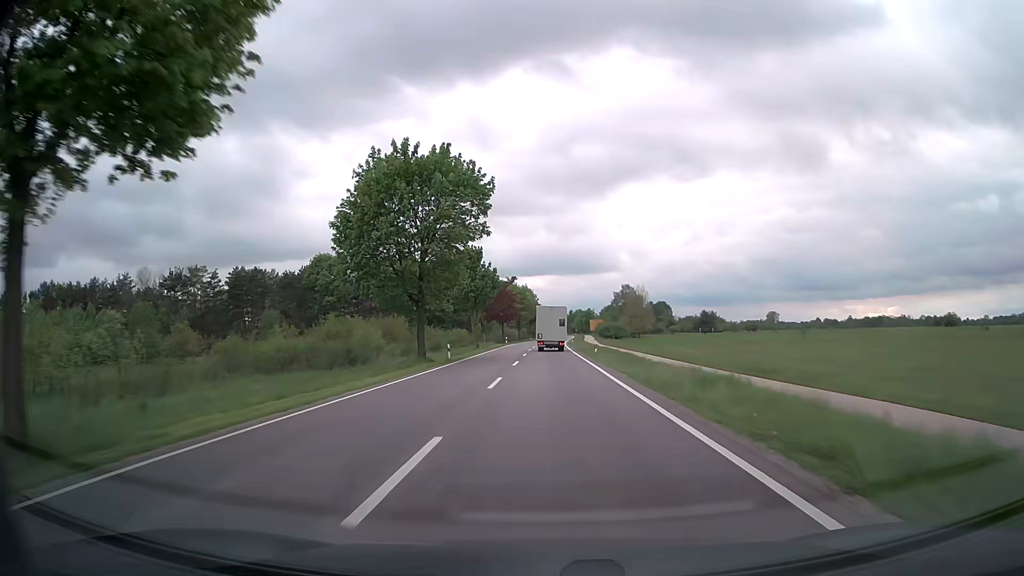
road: secondary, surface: asphalt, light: Day
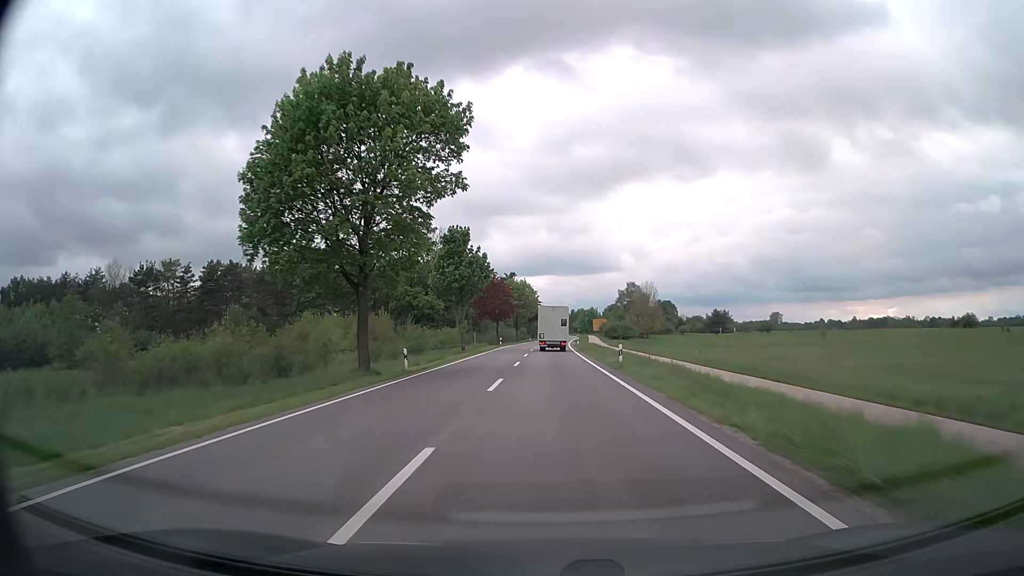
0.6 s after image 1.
(0.0, +12.9) m; 0°
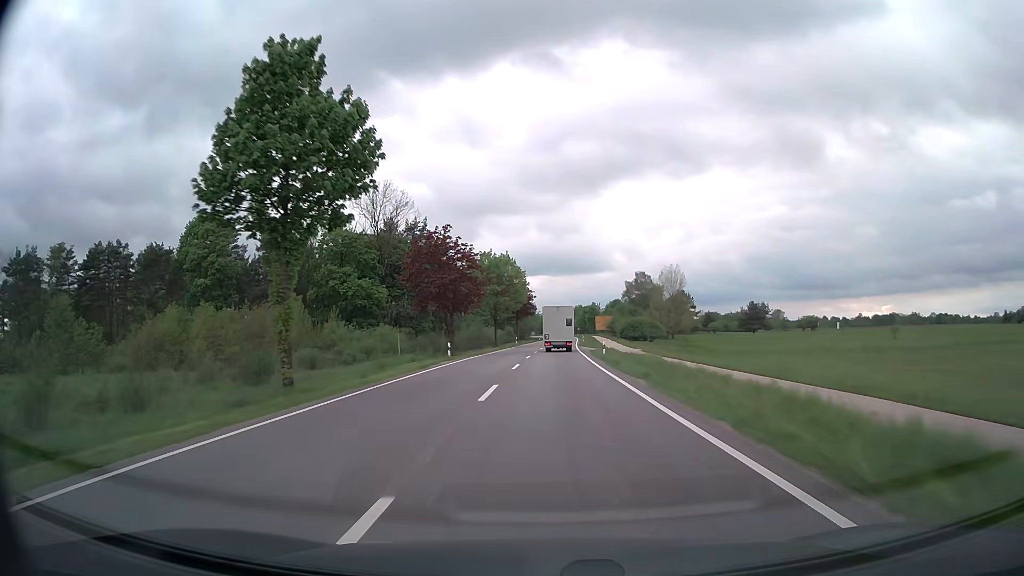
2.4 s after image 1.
(+0.1, +38.8) m; 0°
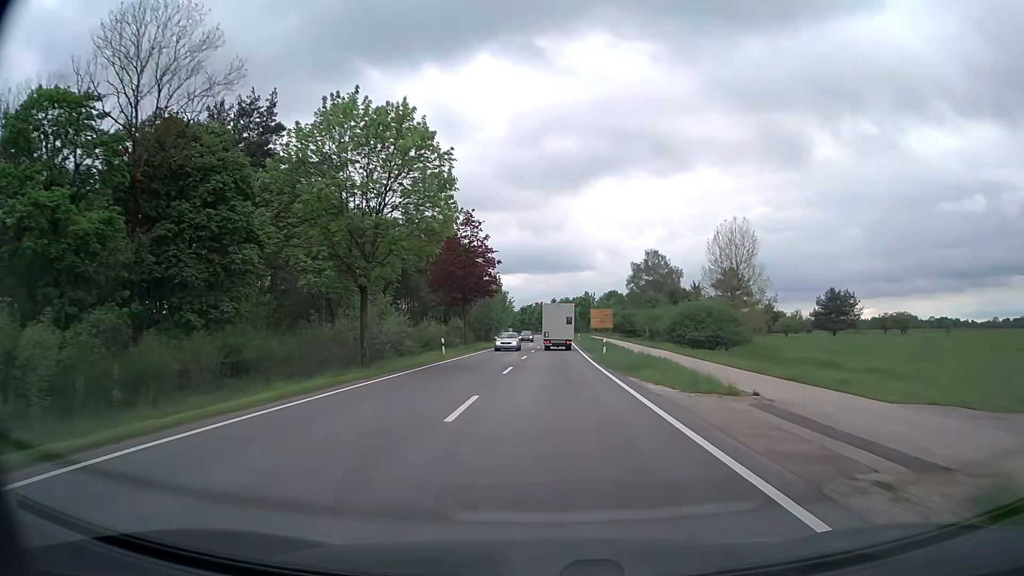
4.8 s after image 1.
(+0.9, +51.5) m; +2°
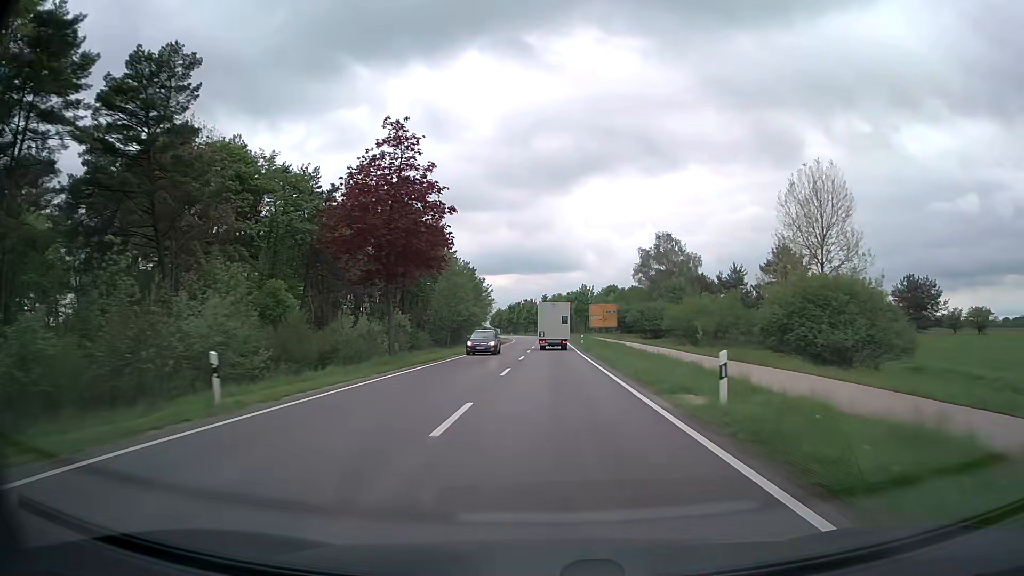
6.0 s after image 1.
(+0.1, +25.6) m; +1°
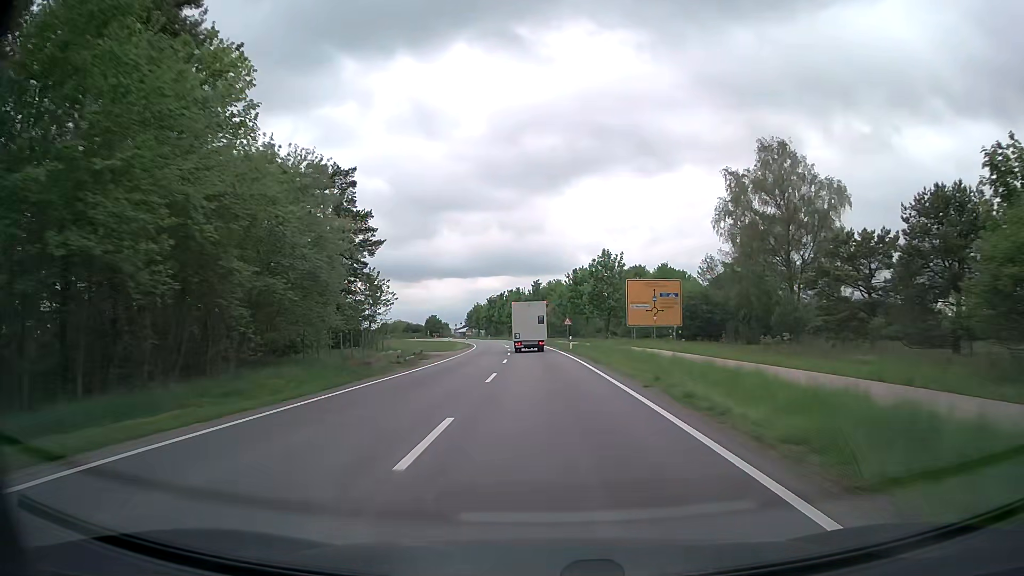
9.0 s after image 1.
(+0.6, +62.6) m; +1°
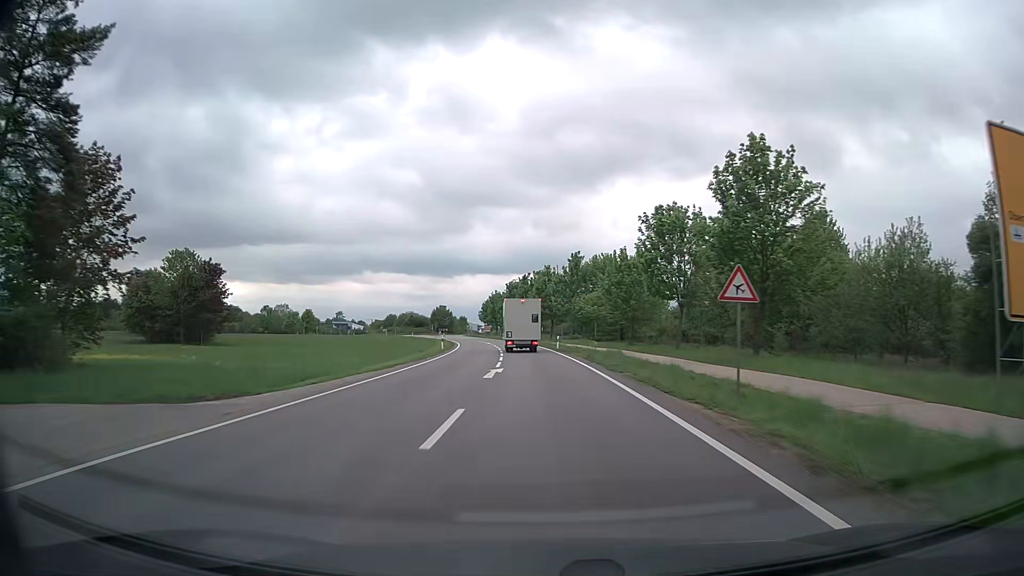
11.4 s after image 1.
(-0.9, +47.2) m; -3°
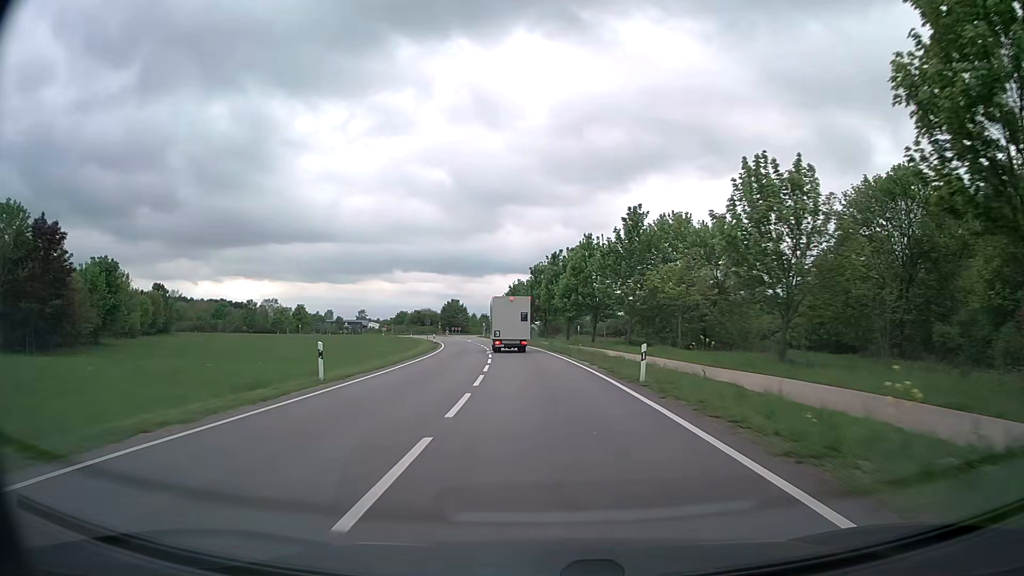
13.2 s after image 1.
(-0.8, +33.4) m; -3°
(0, +10) (0, +20) (-1, +30) (-2, +40) (-3, +50) (-4, +60) (-5, +70) (-7, +80) (-9, +89) (-10, +99) m
